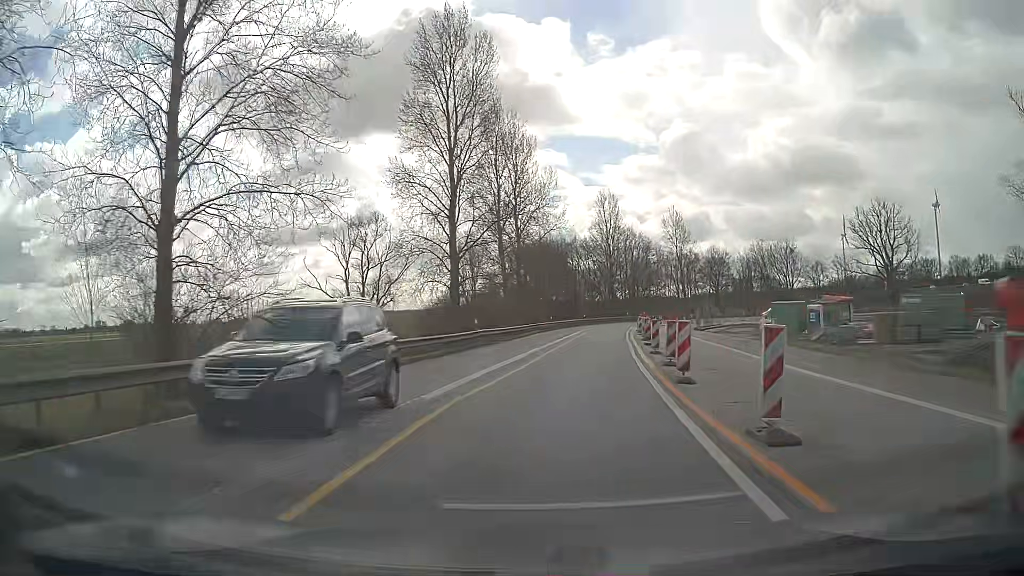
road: motorway_link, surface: asphalt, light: Day
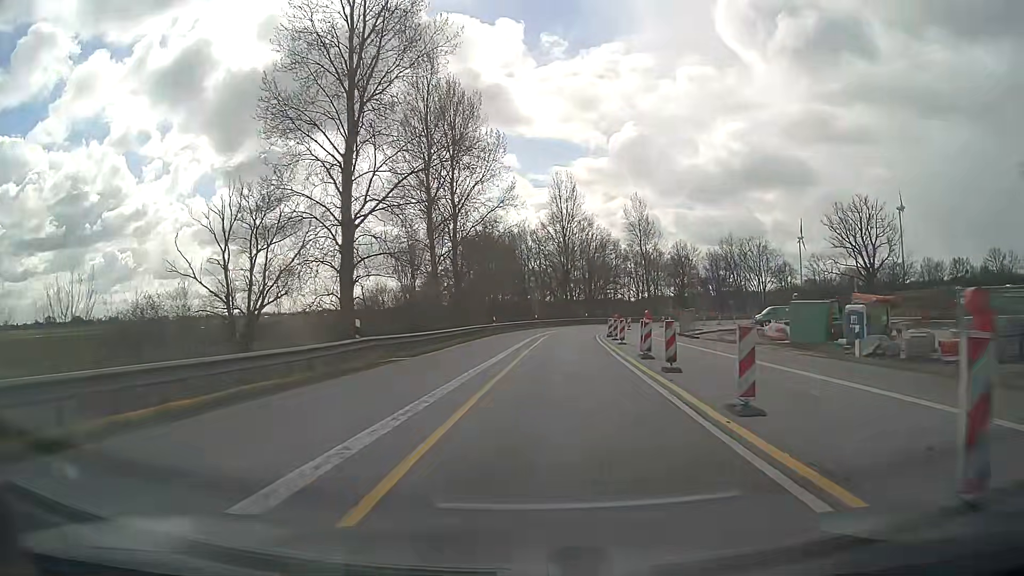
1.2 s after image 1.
(+0.7, +15.7) m; +4°
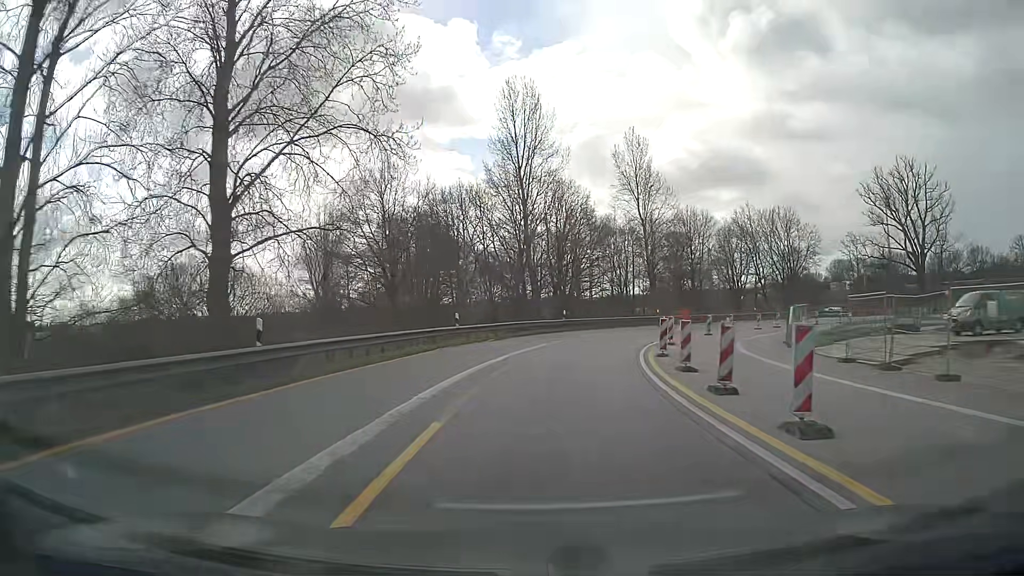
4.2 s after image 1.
(+1.9, +39.4) m; +4°
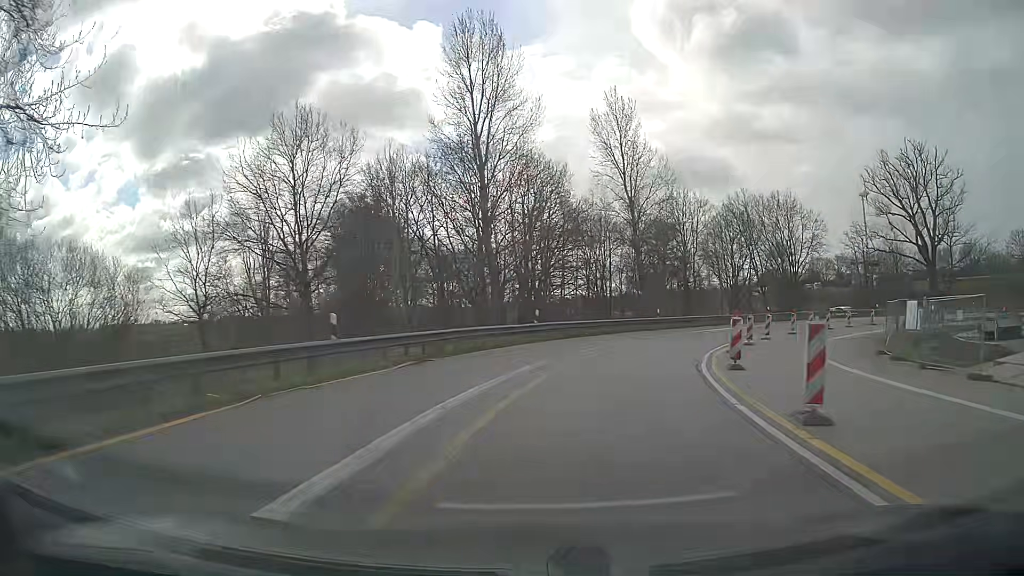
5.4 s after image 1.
(+0.2, +14.4) m; +3°
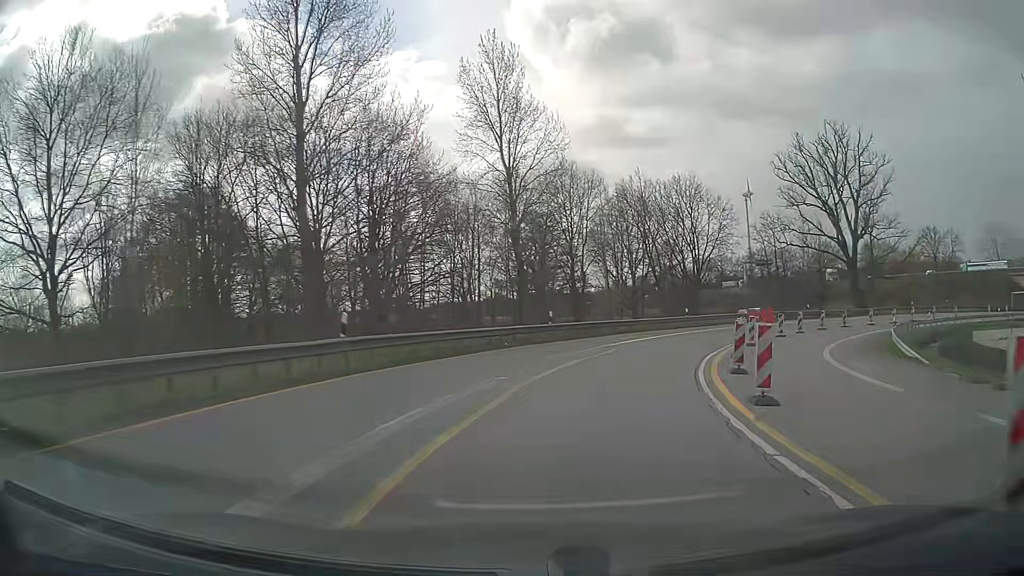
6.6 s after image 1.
(+1.1, +13.9) m; +11°
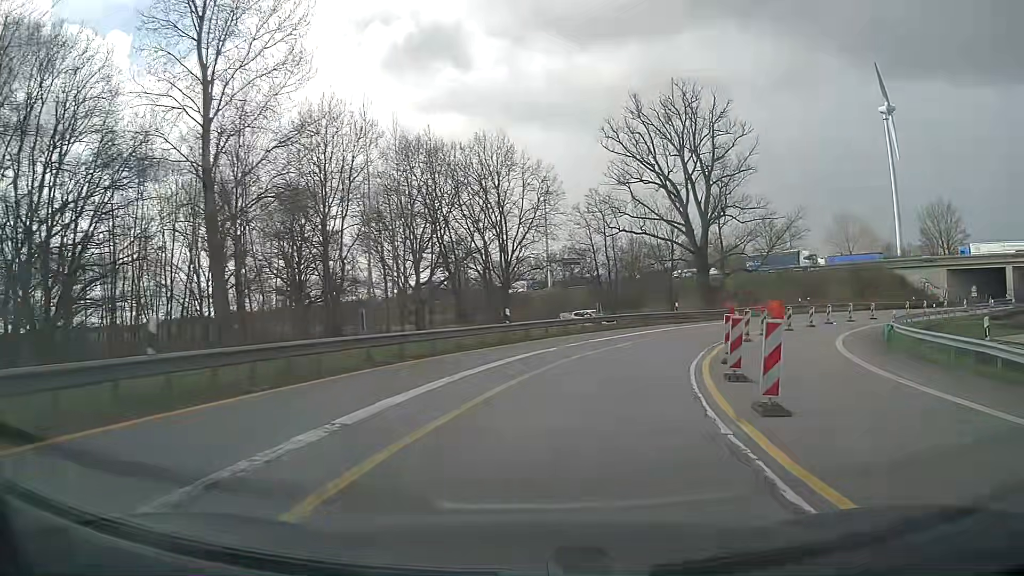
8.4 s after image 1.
(+3.1, +20.5) m; +17°
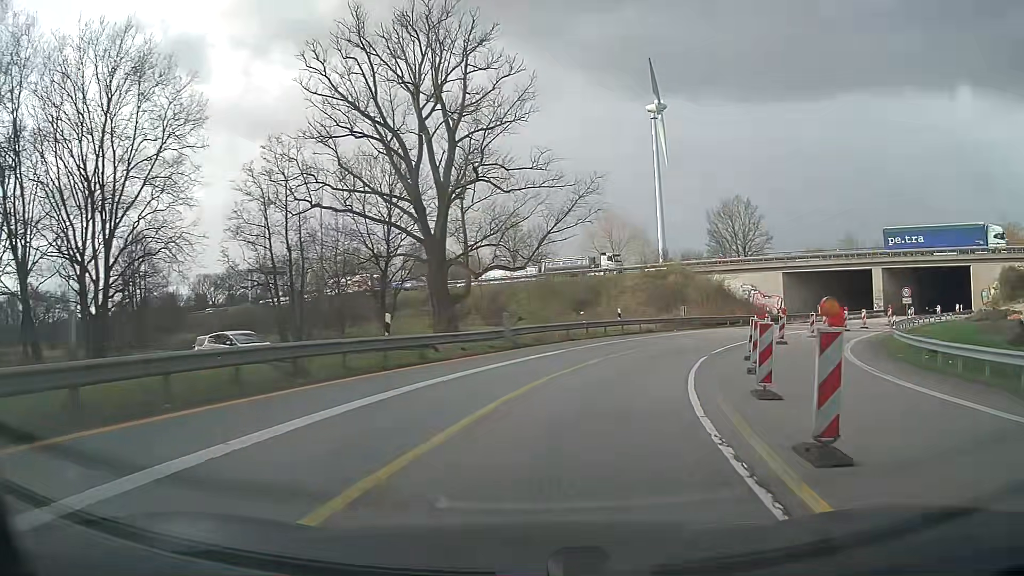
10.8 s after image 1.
(+5.7, +26.8) m; +23°
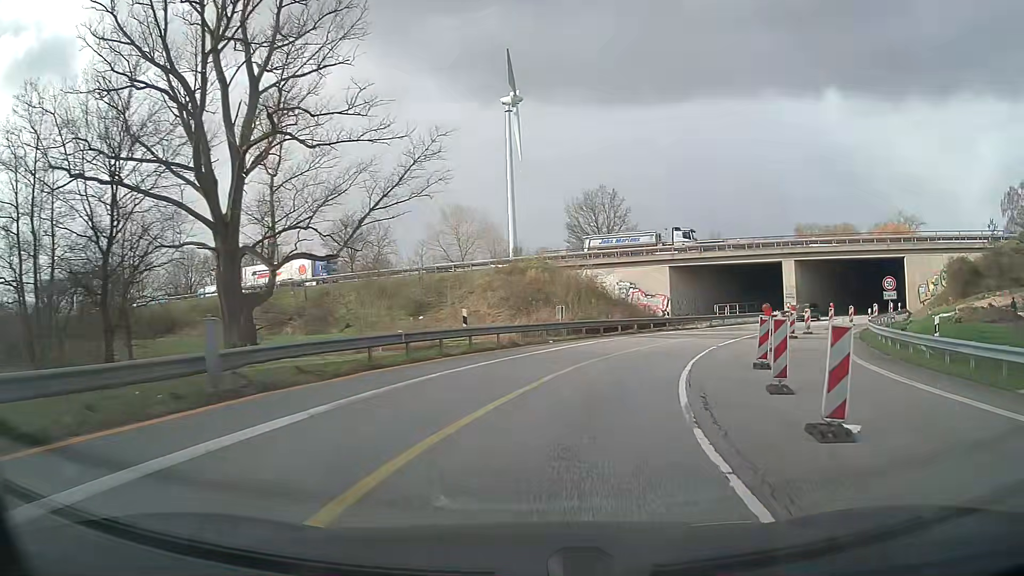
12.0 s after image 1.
(+1.6, +13.6) m; +13°
(+1, +10) (+4, +20) (+8, +29) (+13, +37) (+20, +45) (+27, +52) (+34, +59) (+41, +66) (+49, +72) (+56, +78) m
